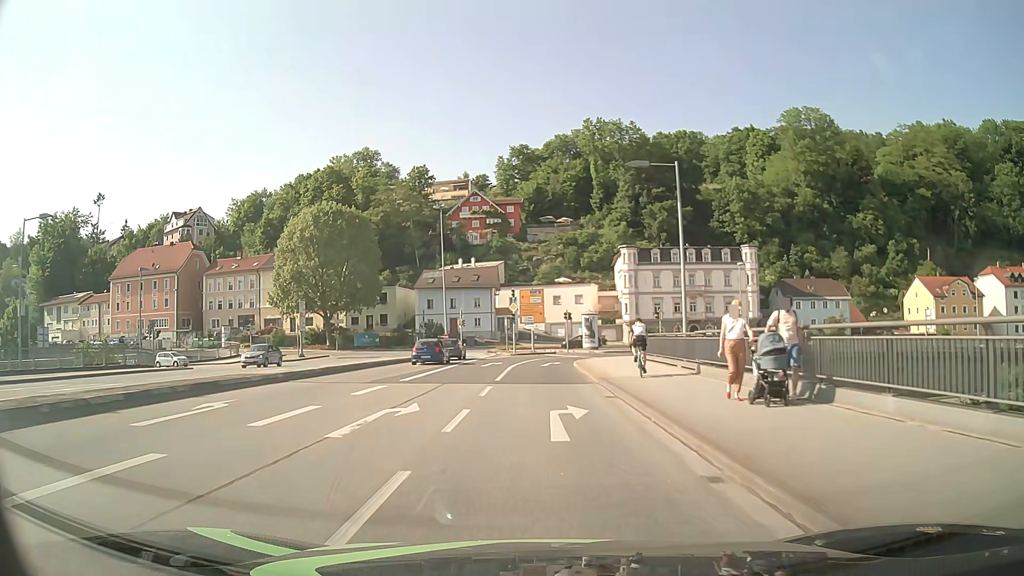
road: primary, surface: asphalt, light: Day
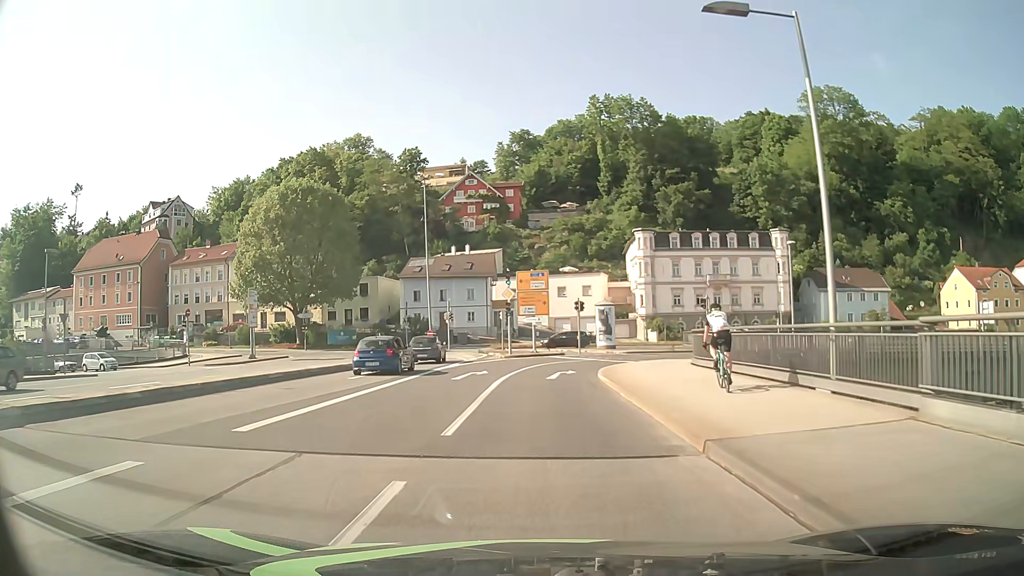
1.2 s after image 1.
(0.0, +12.4) m; 0°
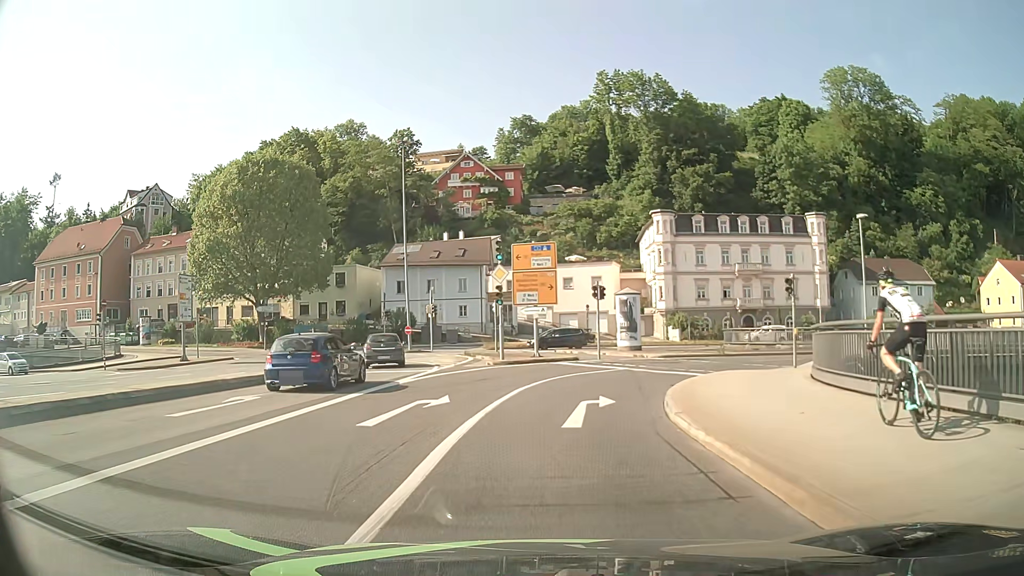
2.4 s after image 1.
(0.0, +11.6) m; 0°
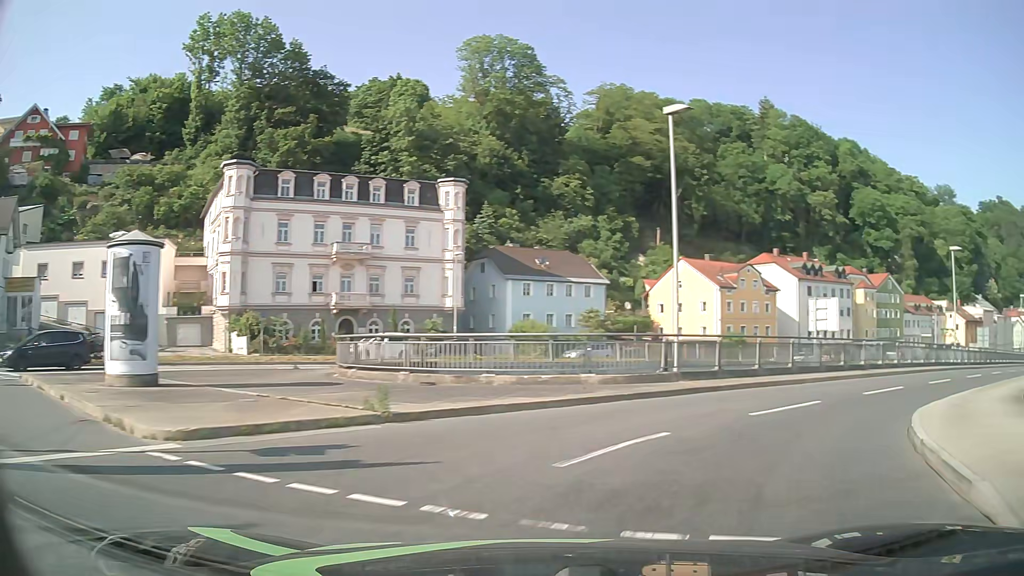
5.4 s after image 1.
(+3.9, +22.9) m; +36°
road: primary_link
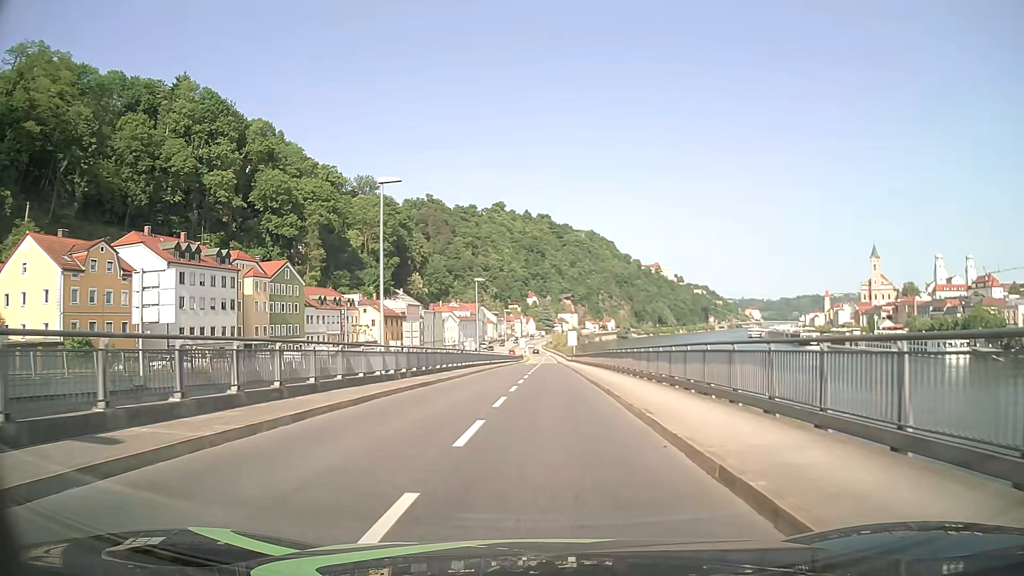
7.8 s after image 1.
(+10.7, +17.5) m; +52°
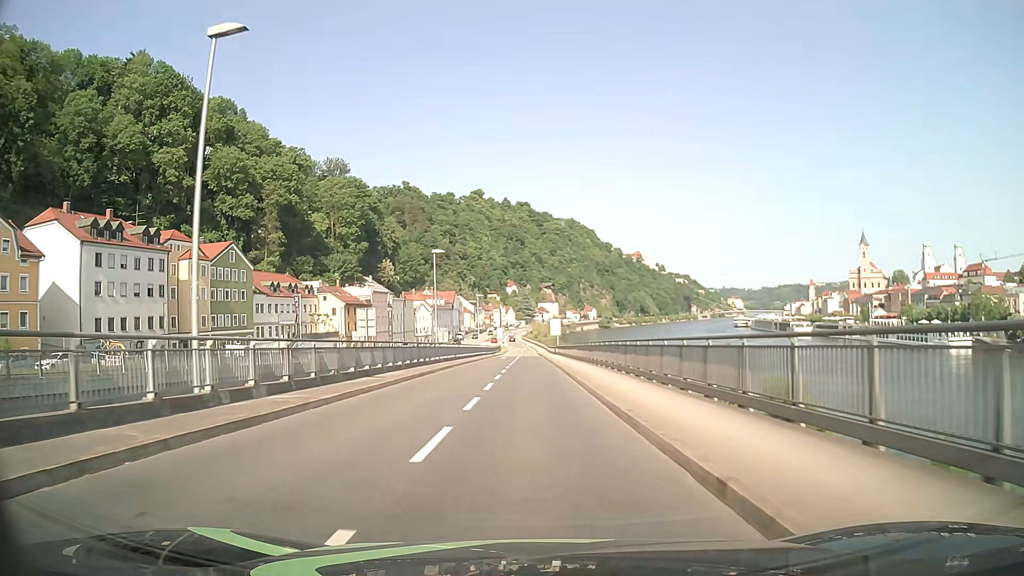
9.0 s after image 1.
(+0.3, +13.7) m; +1°
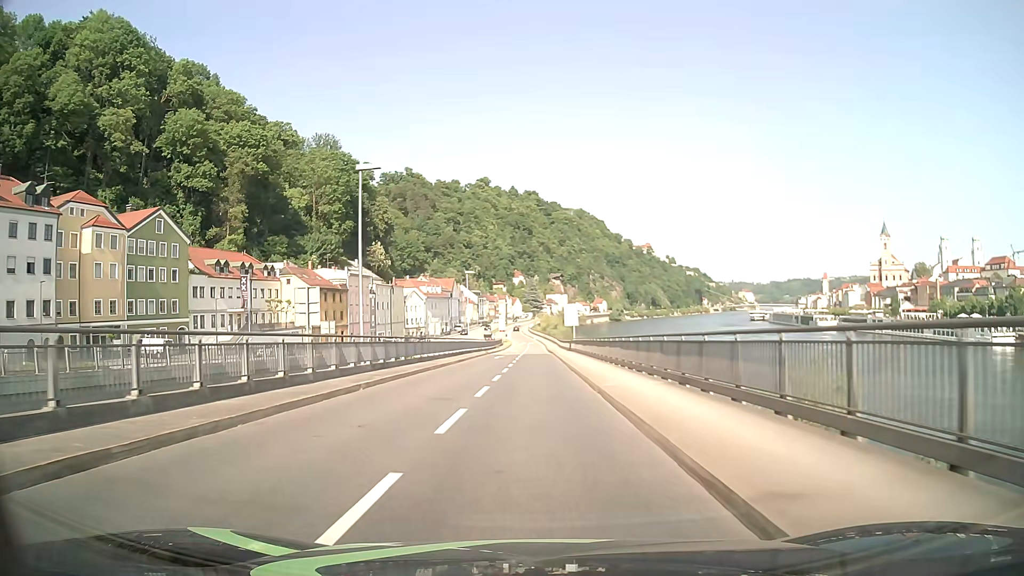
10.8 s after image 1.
(-0.1, +22.2) m; -1°
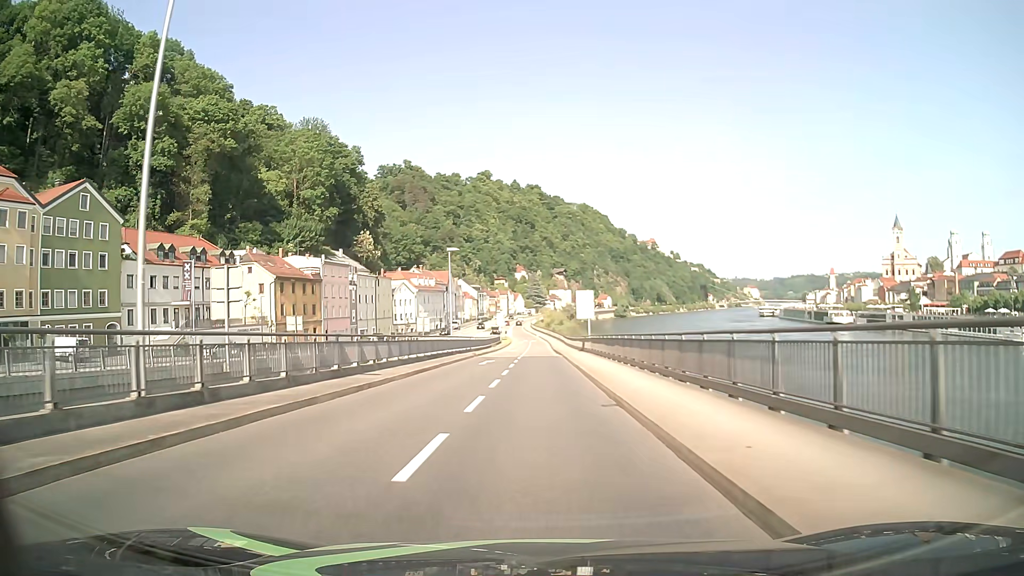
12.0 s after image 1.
(0.0, +15.3) m; 0°
(0, +10) (0, +20) (0, +30) (0, +40) (0, +50) (0, +60) (0, +70) (0, +80) (0, +90) (0, +100) m
